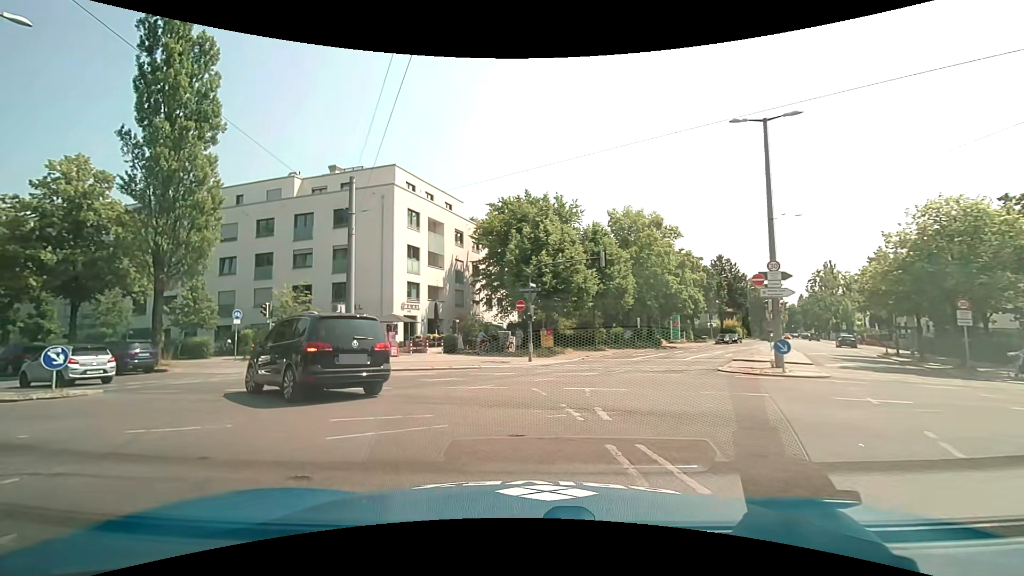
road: secondary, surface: asphalt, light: Day
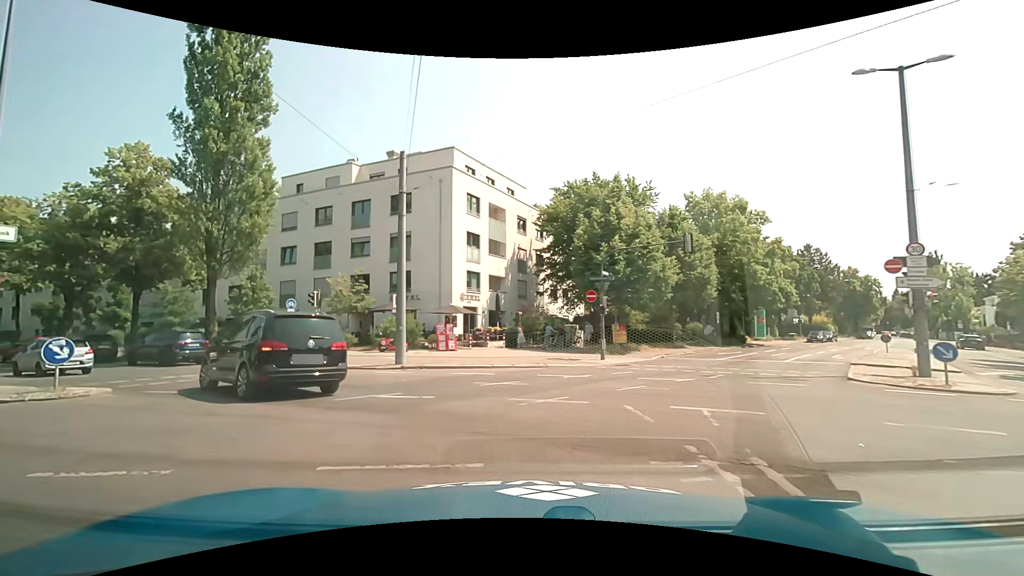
(-0.2, +3.1) m; -8°
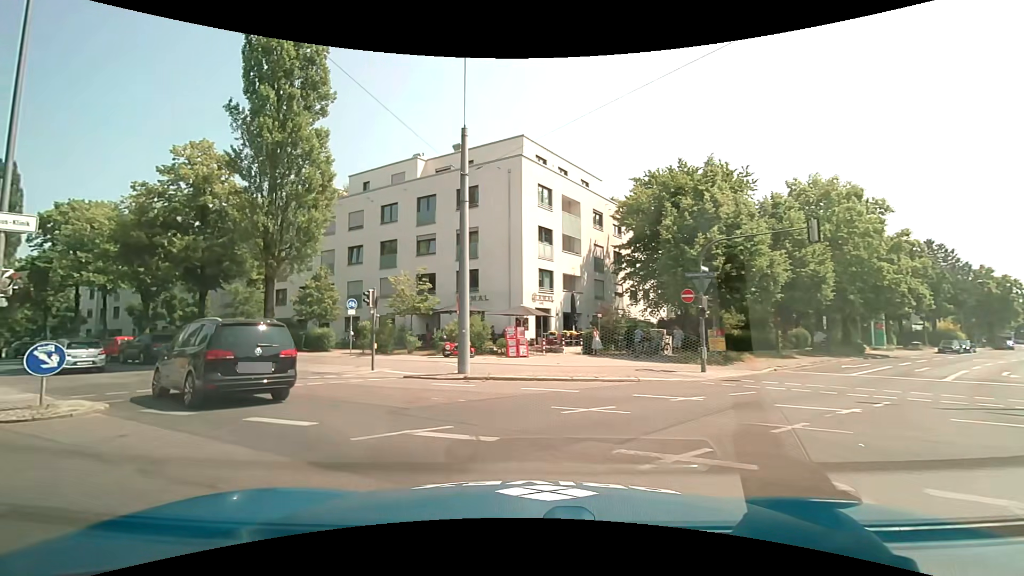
(-0.2, +3.4) m; -7°
(-2, +10) (-9, +17) (-17, +23) (-25, +28) (-34, +34) (-42, +39) (-50, +45) (-59, +50) (-67, +55) (-76, +60) m
